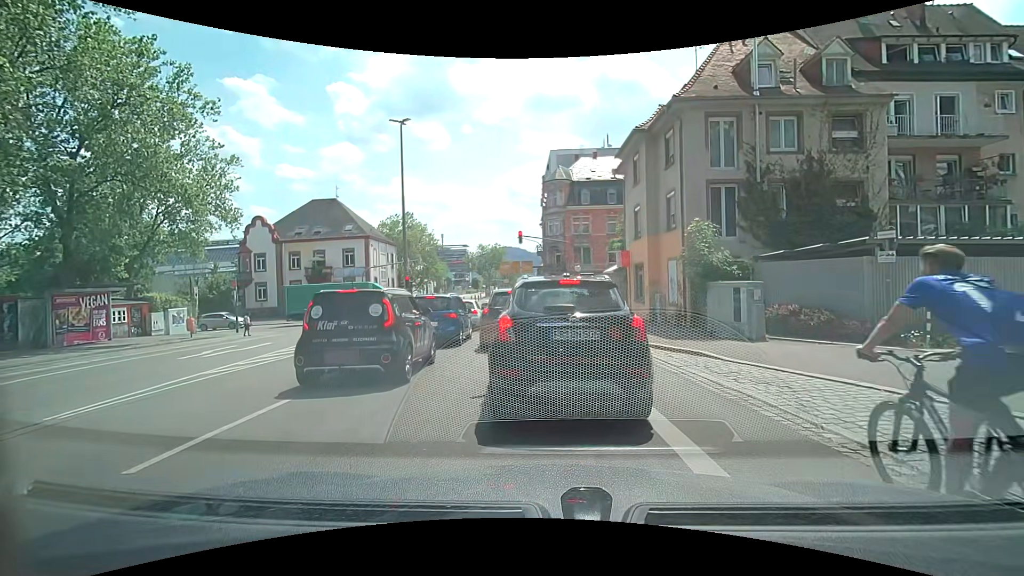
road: secondary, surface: asphalt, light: Day
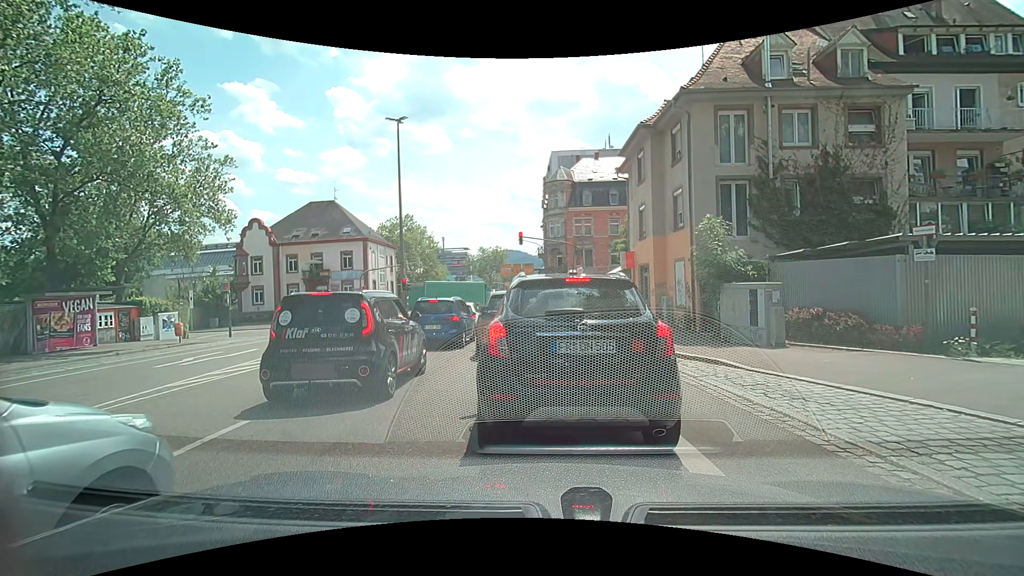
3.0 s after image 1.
(0.0, +1.0) m; 0°
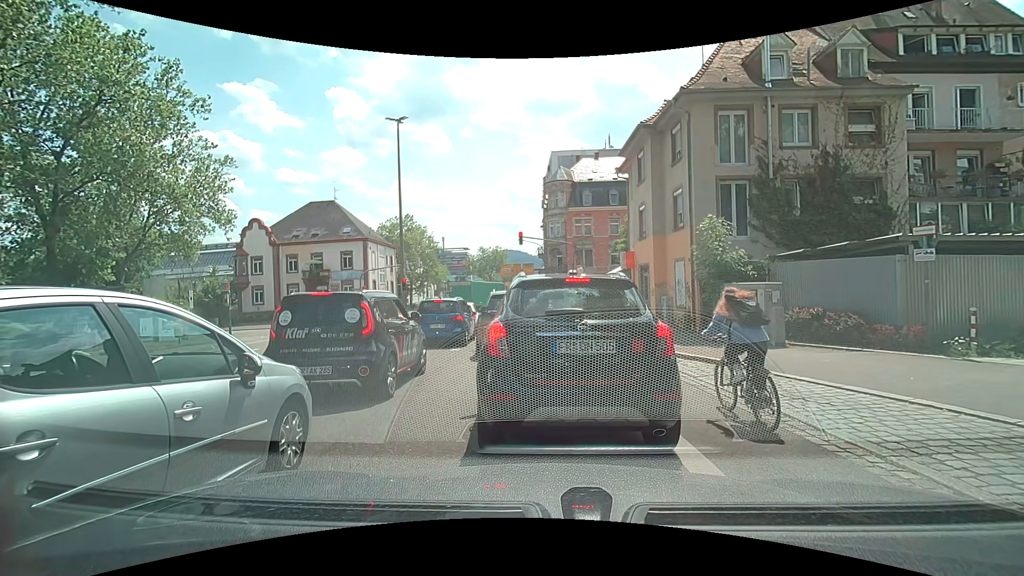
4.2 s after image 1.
(0.0, 0.0) m; 0°
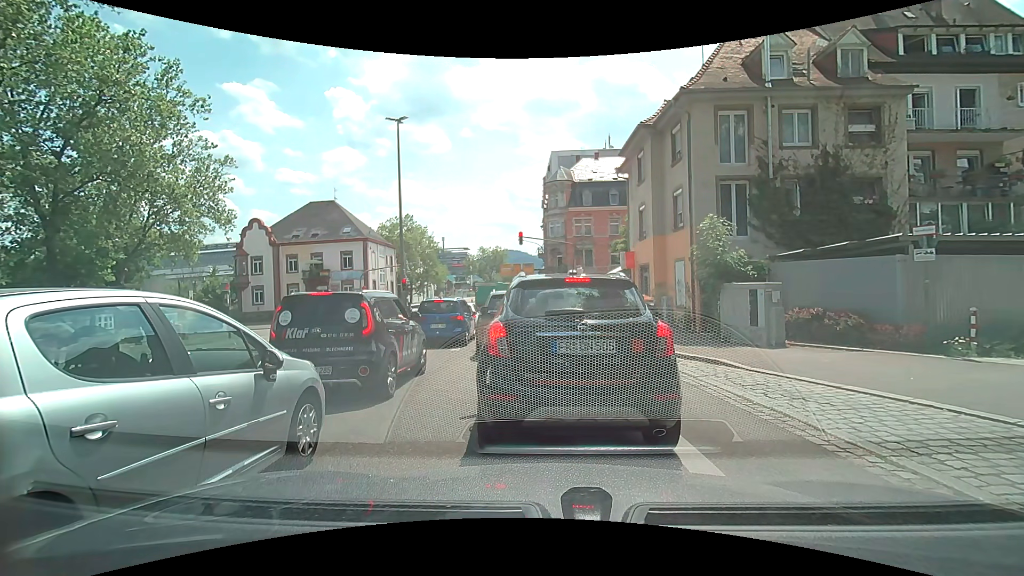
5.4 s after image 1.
(0.0, 0.0) m; 0°
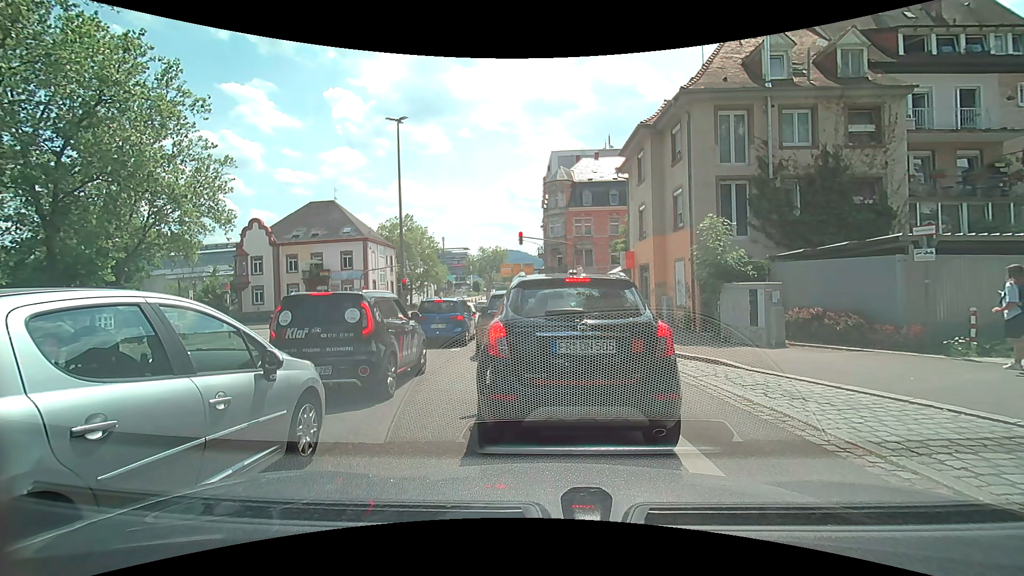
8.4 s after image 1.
(0.0, 0.0) m; 0°
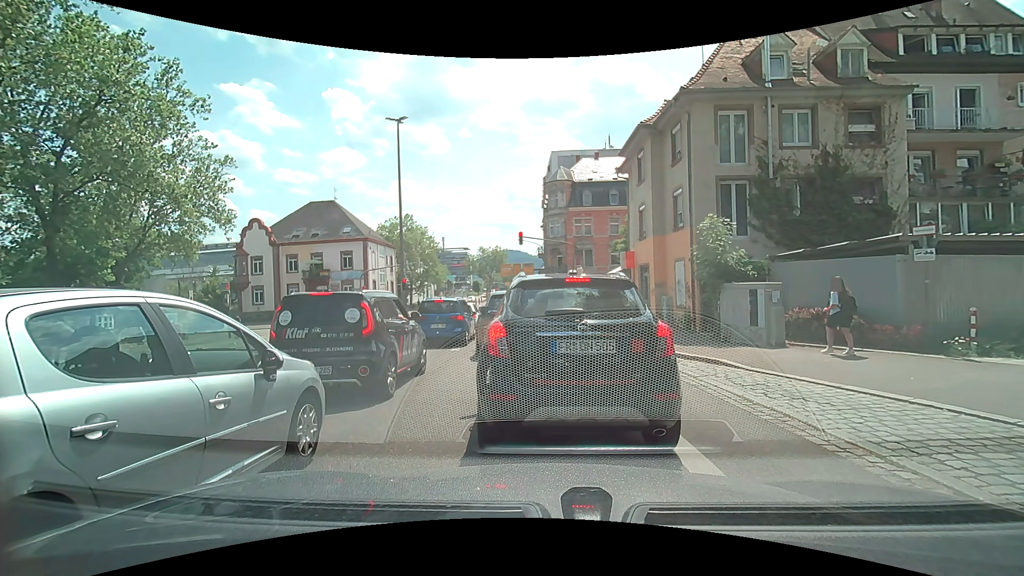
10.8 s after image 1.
(0.0, 0.0) m; 0°
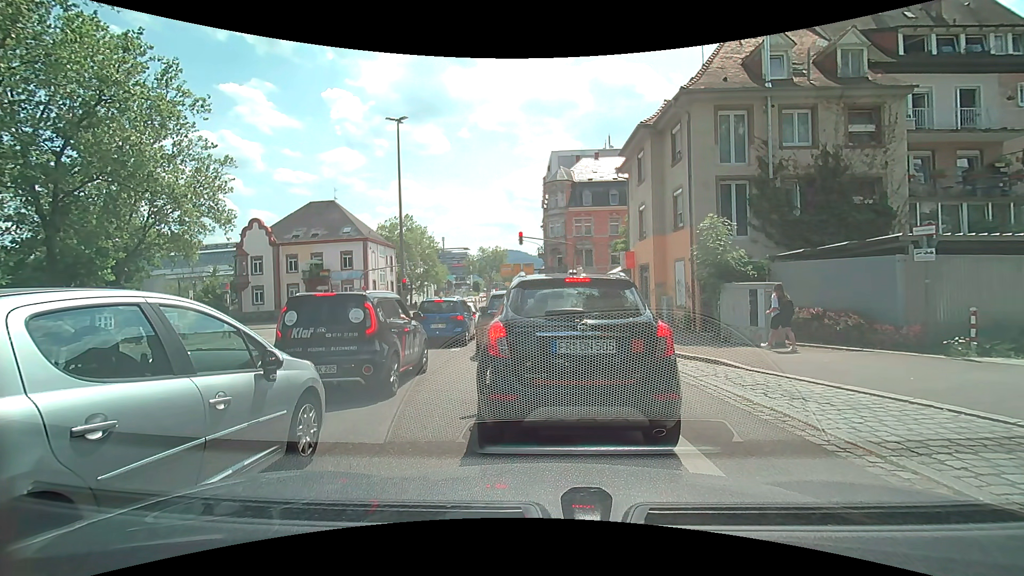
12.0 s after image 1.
(0.0, 0.0) m; 0°
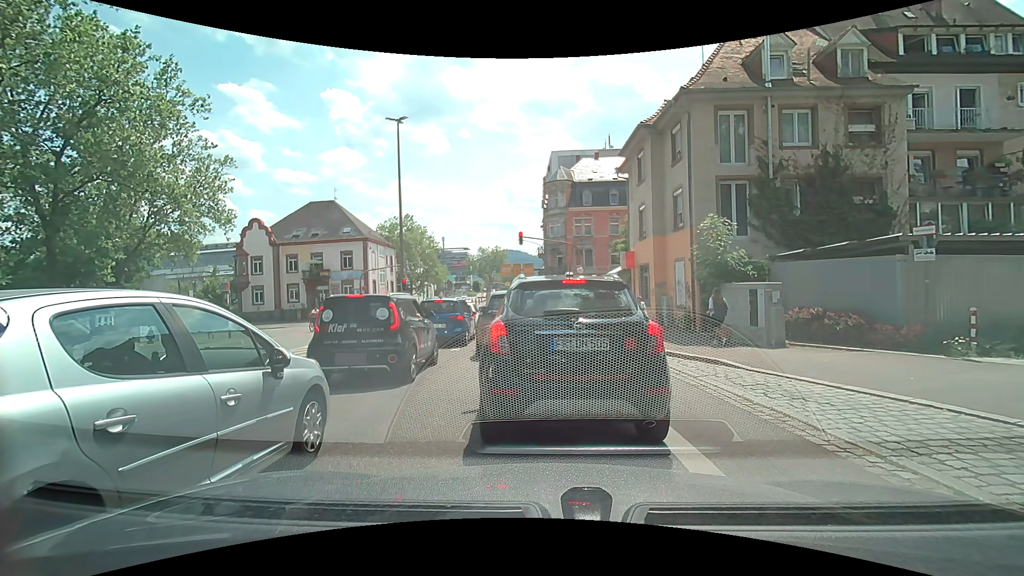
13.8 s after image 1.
(0.0, 0.0) m; 0°
